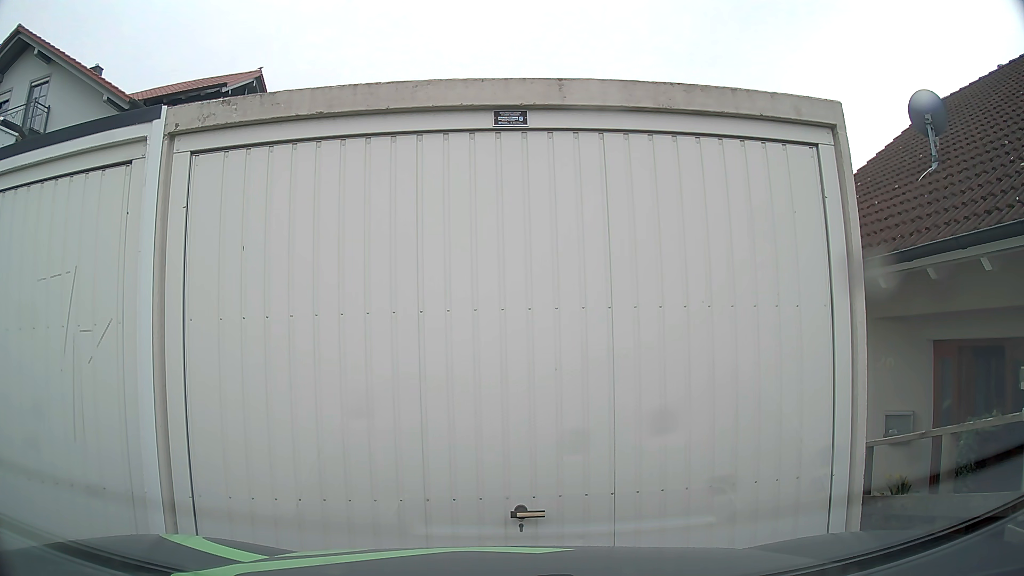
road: residential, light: Day
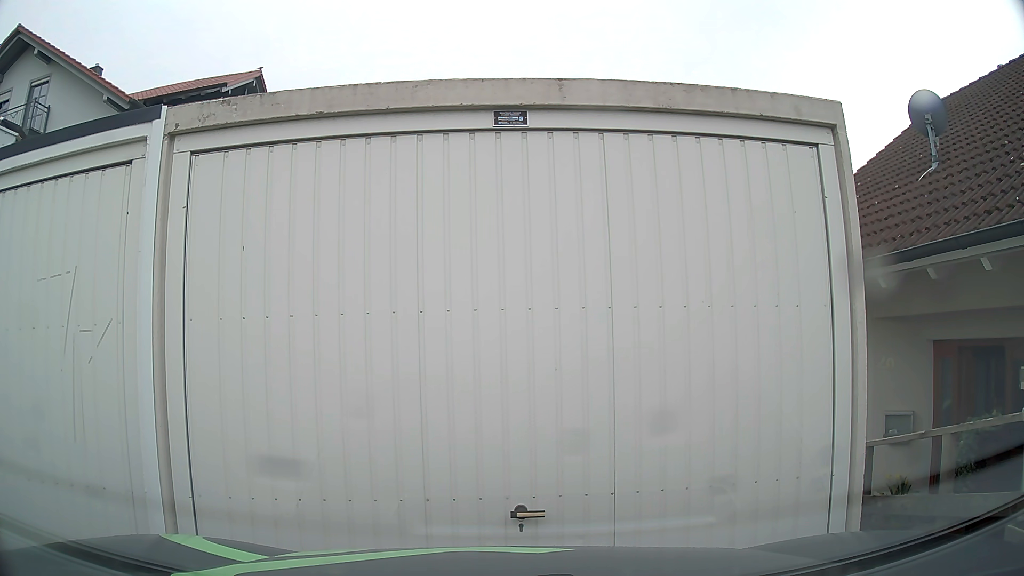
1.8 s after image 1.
(0.0, 0.0) m; 0°
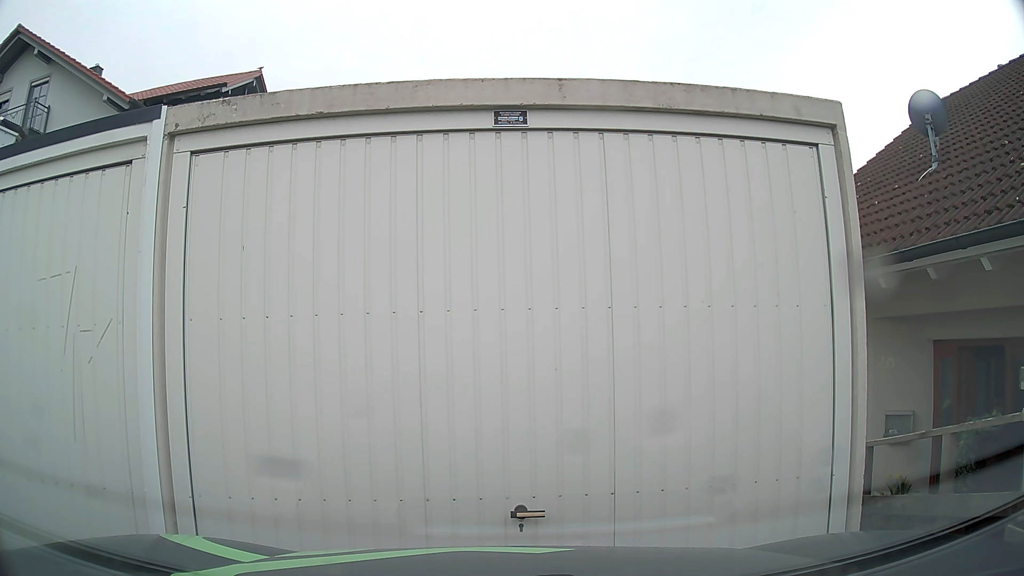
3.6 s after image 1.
(0.0, 0.0) m; 0°
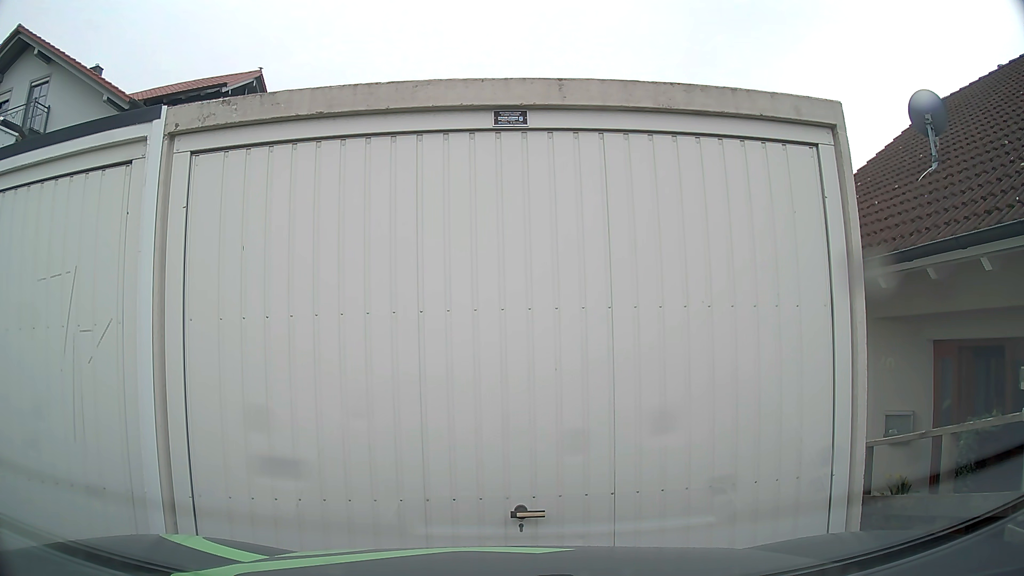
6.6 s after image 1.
(0.0, 0.0) m; 0°
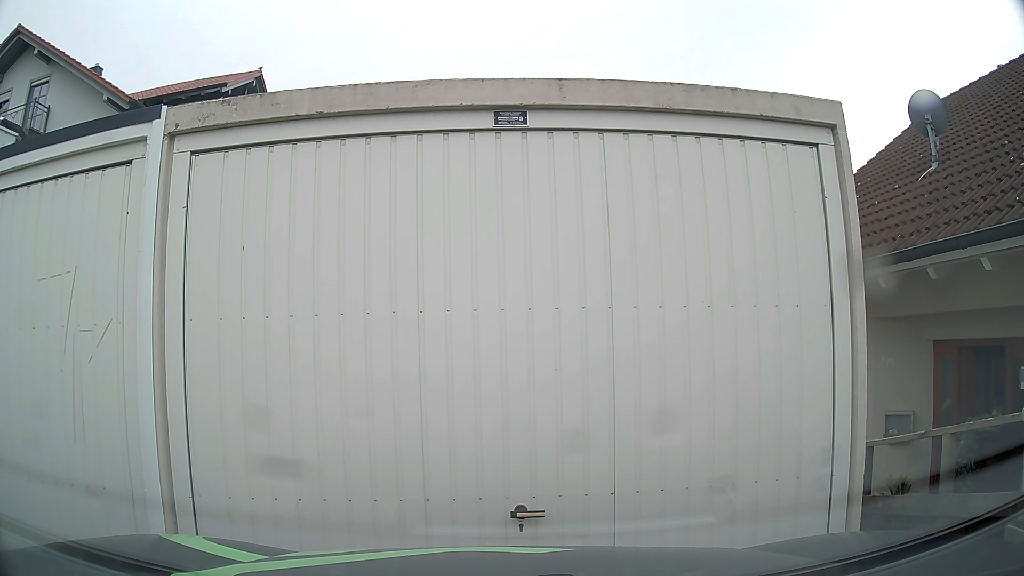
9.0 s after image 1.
(0.0, 0.0) m; 0°
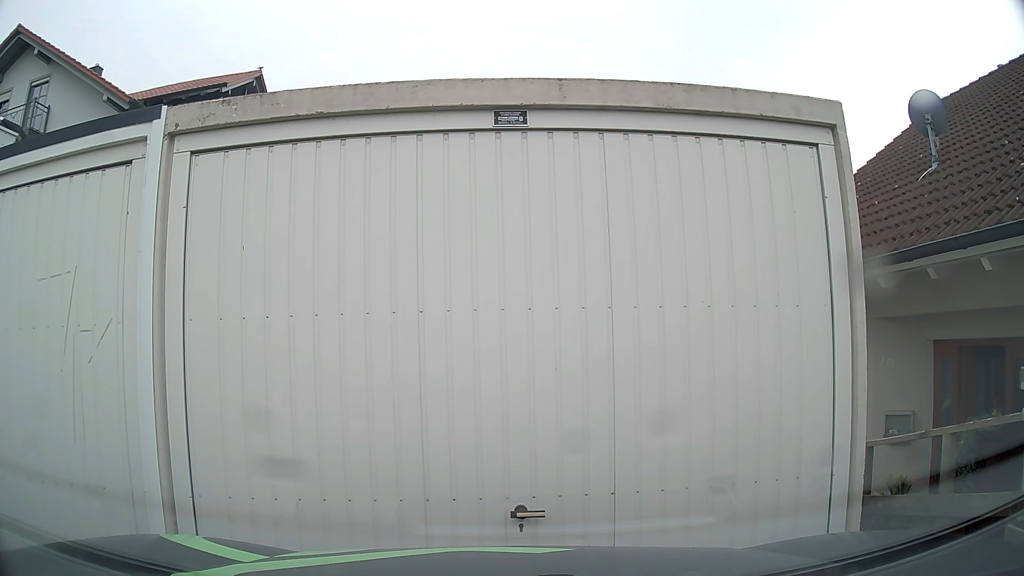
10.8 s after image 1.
(0.0, 0.0) m; 0°
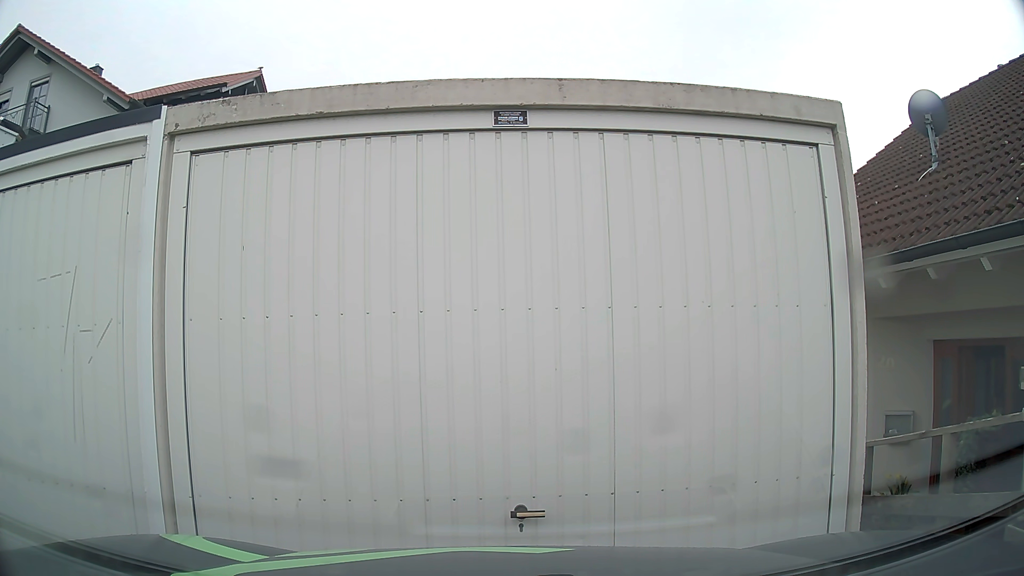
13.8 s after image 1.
(0.0, 0.0) m; 0°
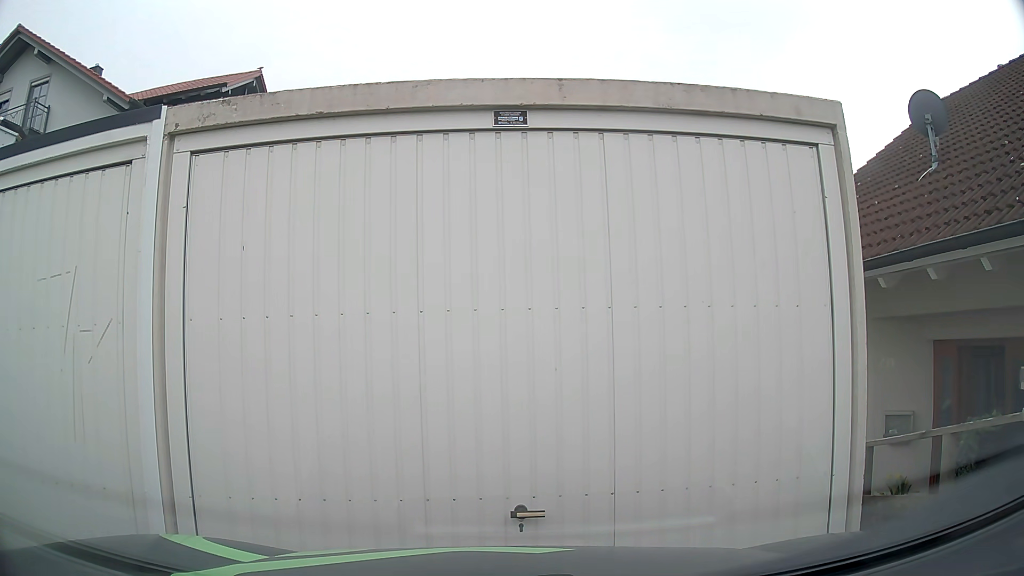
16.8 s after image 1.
(0.0, 0.0) m; 0°
